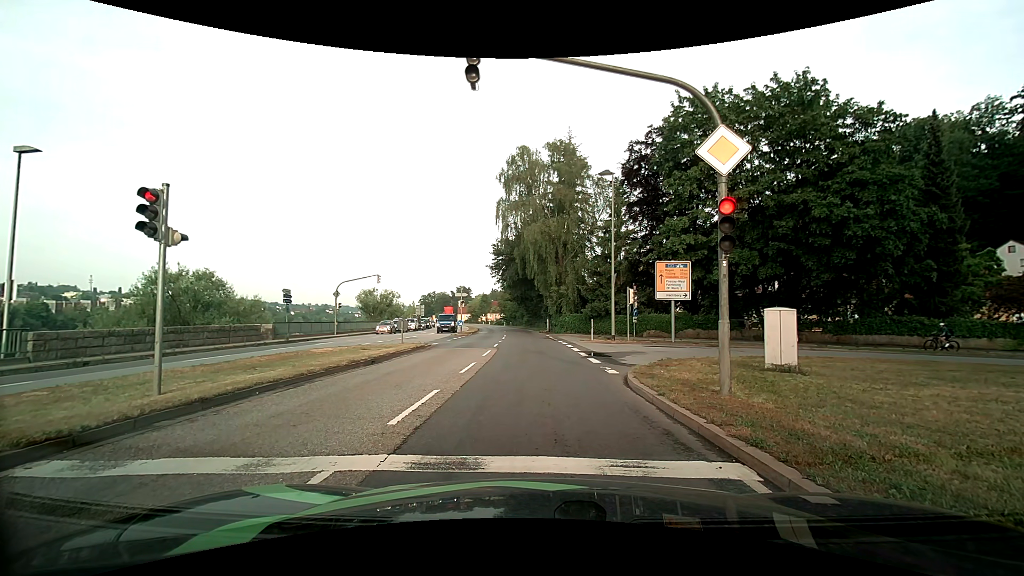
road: primary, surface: asphalt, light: Day
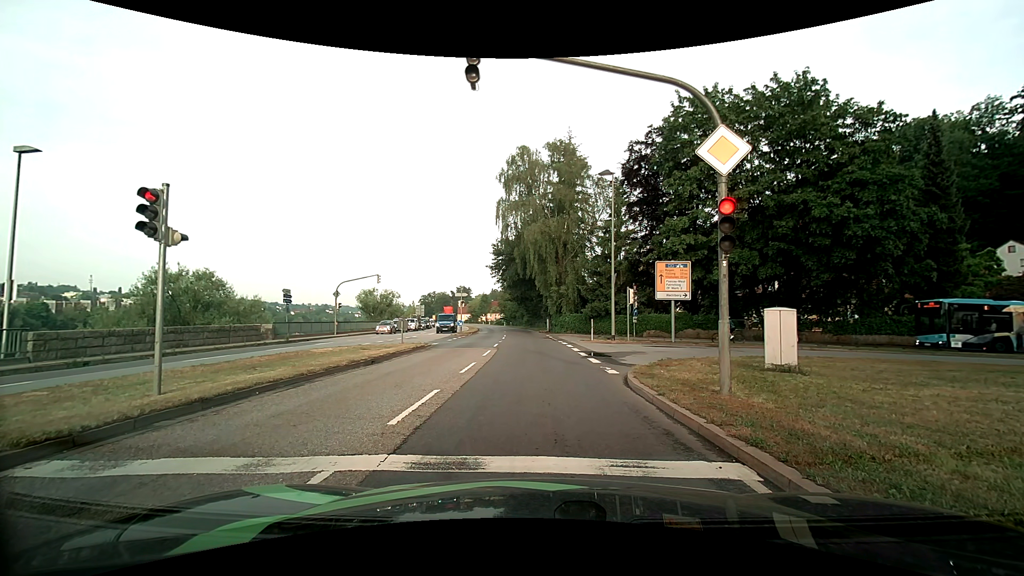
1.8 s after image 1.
(0.0, 0.0) m; 0°
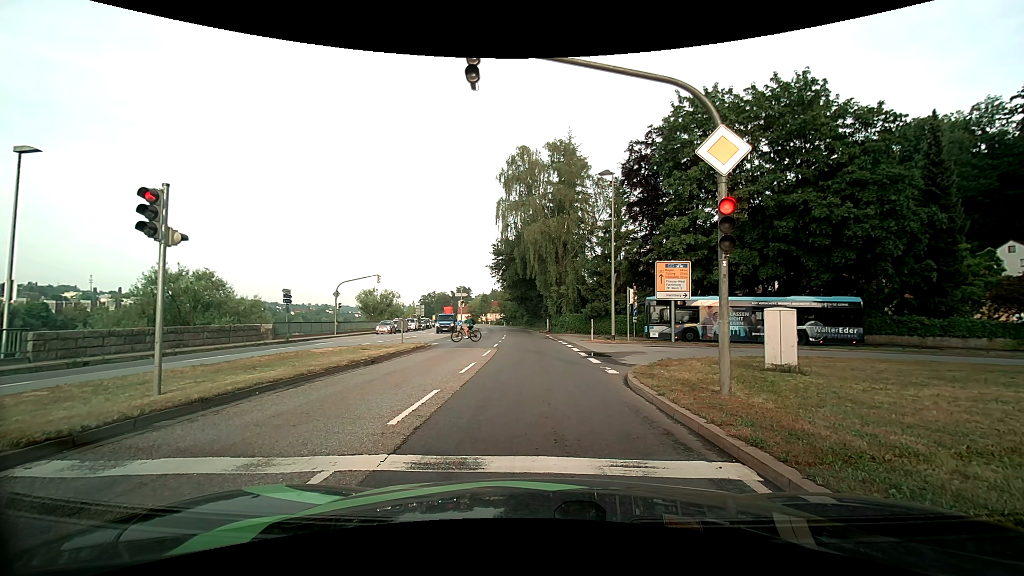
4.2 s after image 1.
(0.0, 0.0) m; 0°
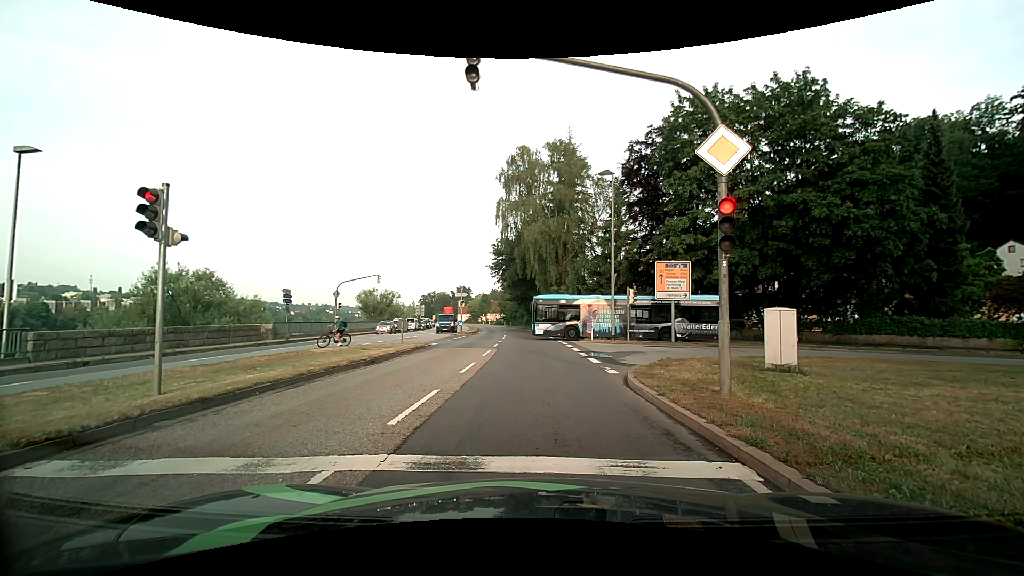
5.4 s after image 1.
(0.0, 0.0) m; 0°
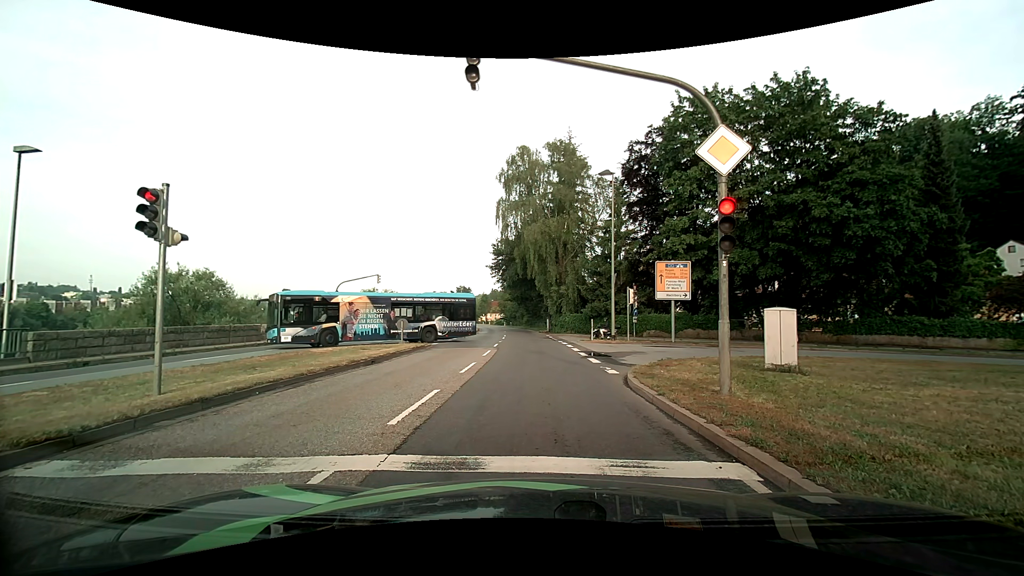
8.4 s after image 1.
(0.0, 0.0) m; 0°
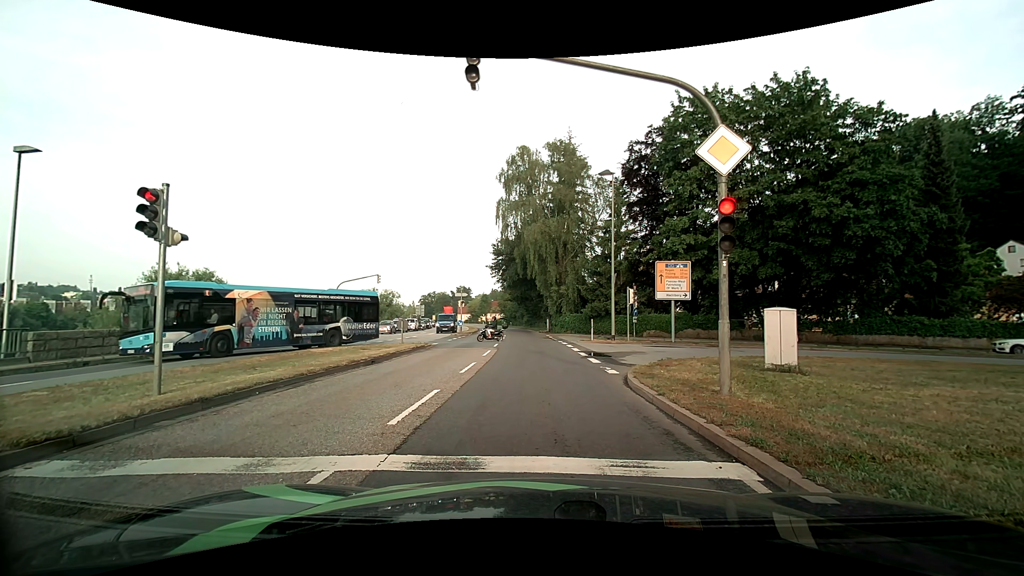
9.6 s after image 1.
(0.0, 0.0) m; 0°
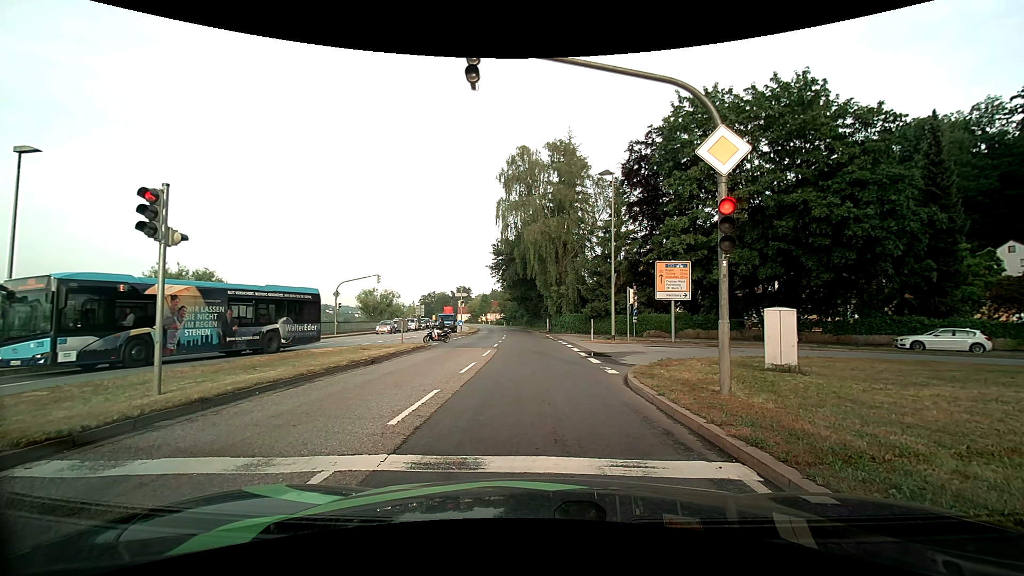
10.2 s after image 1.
(0.0, 0.0) m; 0°
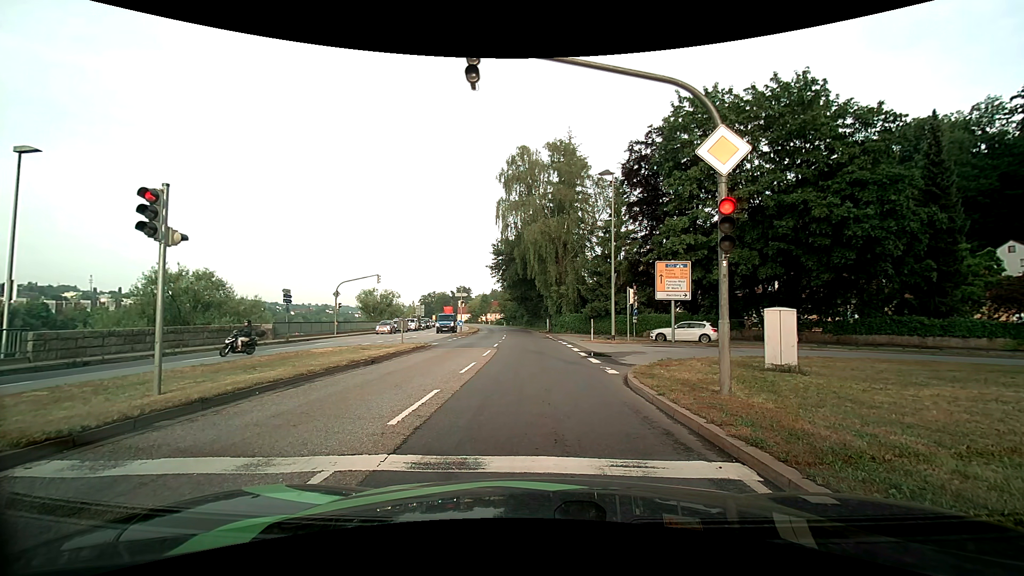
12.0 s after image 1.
(0.0, 0.0) m; 0°
(0, +10) (0, +20) (-1, +30) (-1, +40) (-2, +50) (-3, +60) (-4, +70) (-5, +80) (-6, +90) (-8, +100) m
